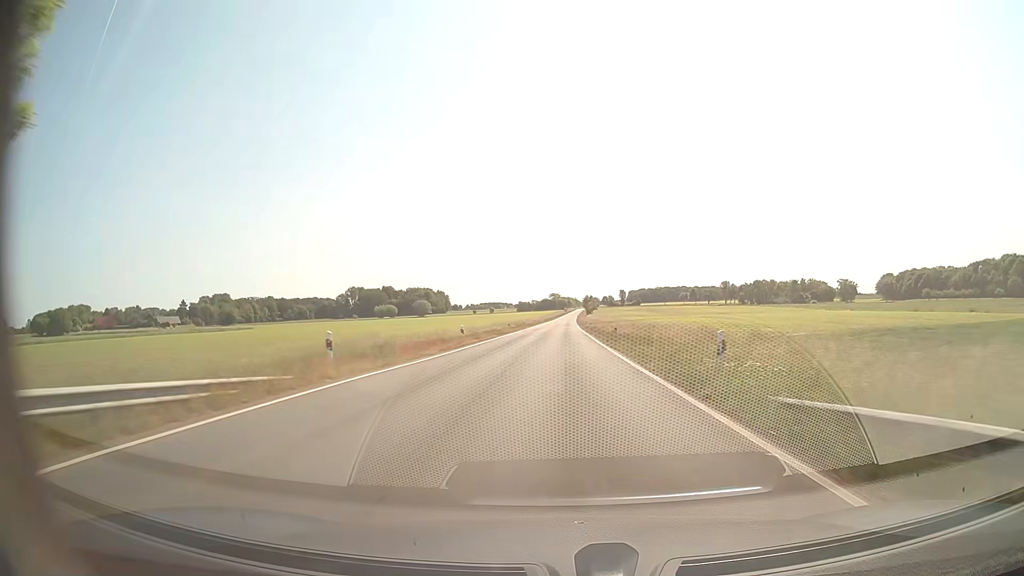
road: secondary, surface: asphalt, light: Day
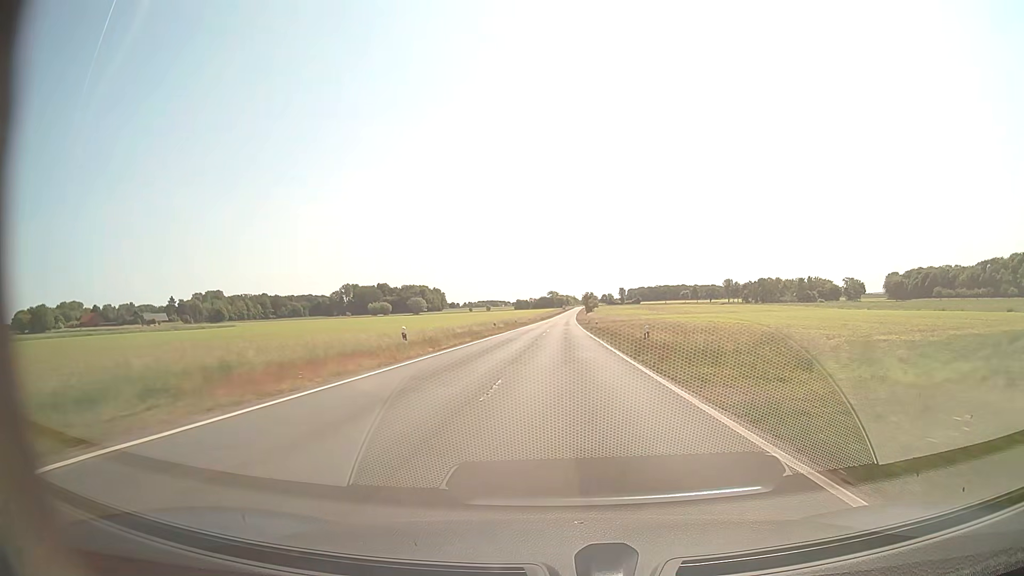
(+0.1, +14.0) m; 0°
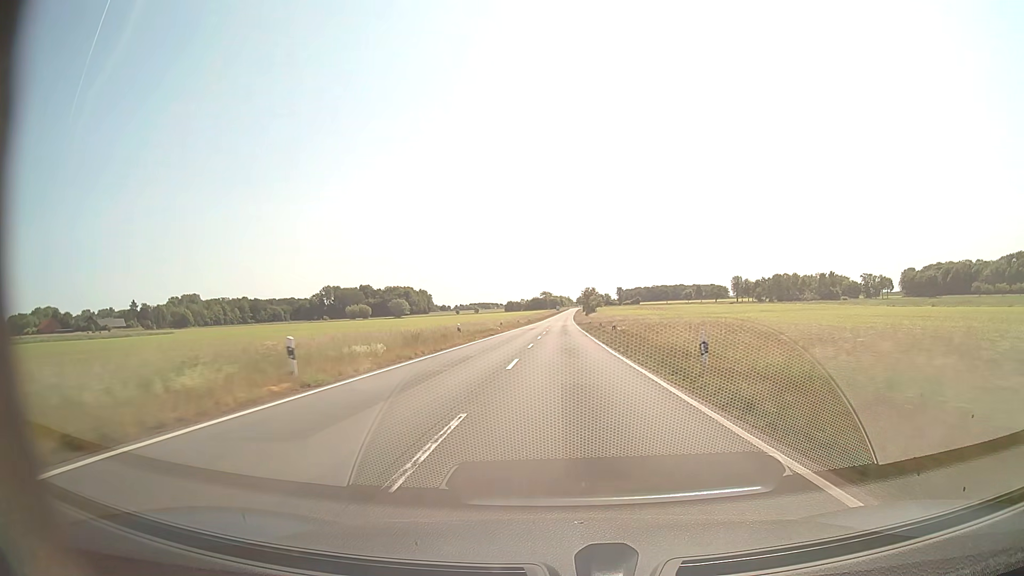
(+0.2, +42.3) m; +1°
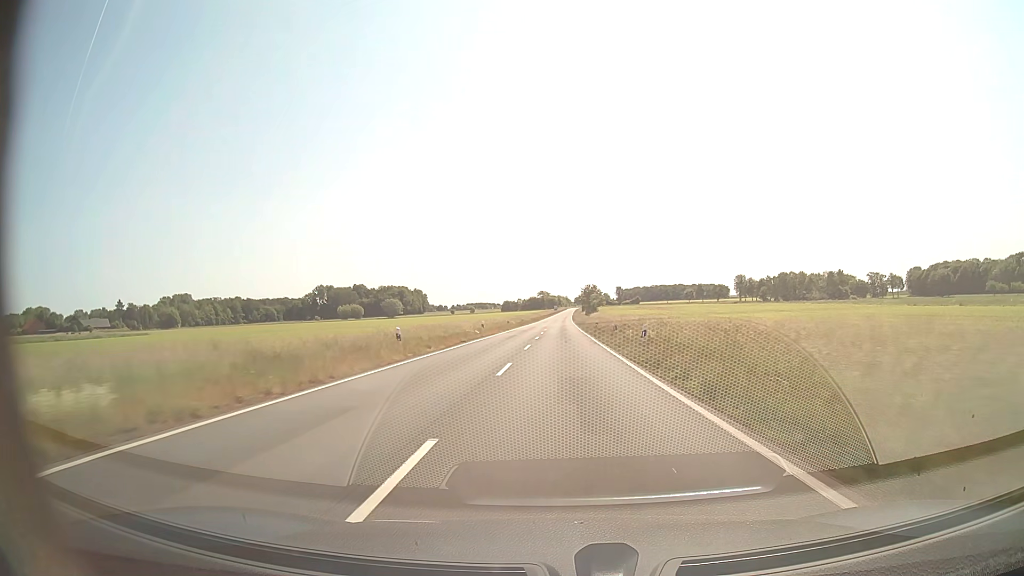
(0.0, +14.1) m; 0°
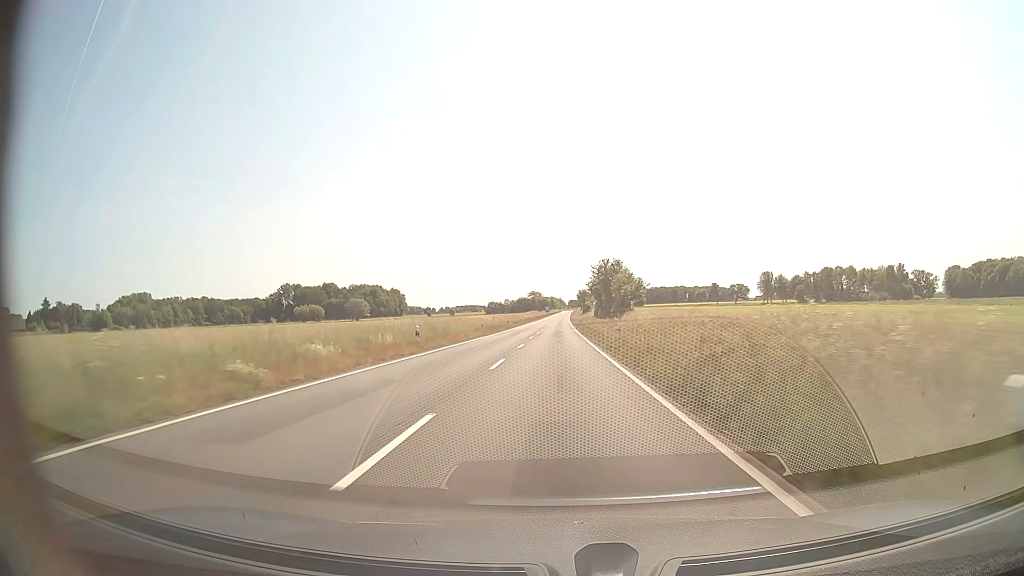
(+0.4, +71.1) m; +1°
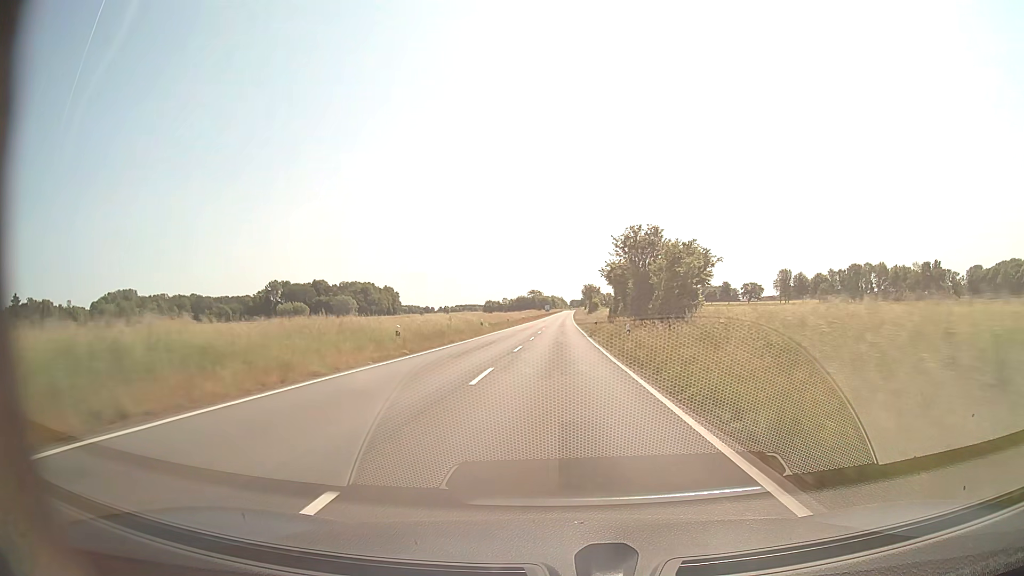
(0.0, +28.6) m; 0°
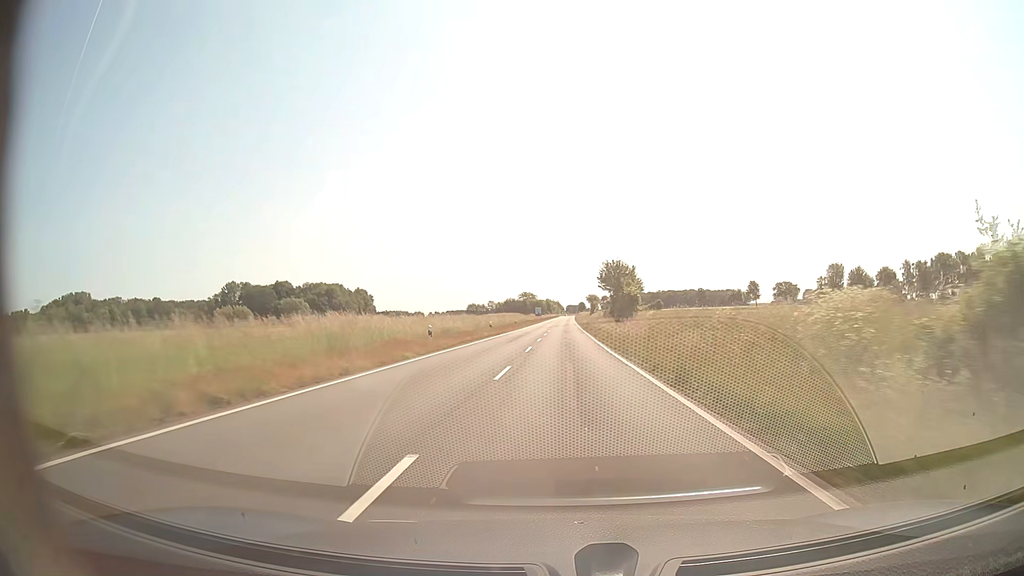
(+0.2, +71.5) m; 0°
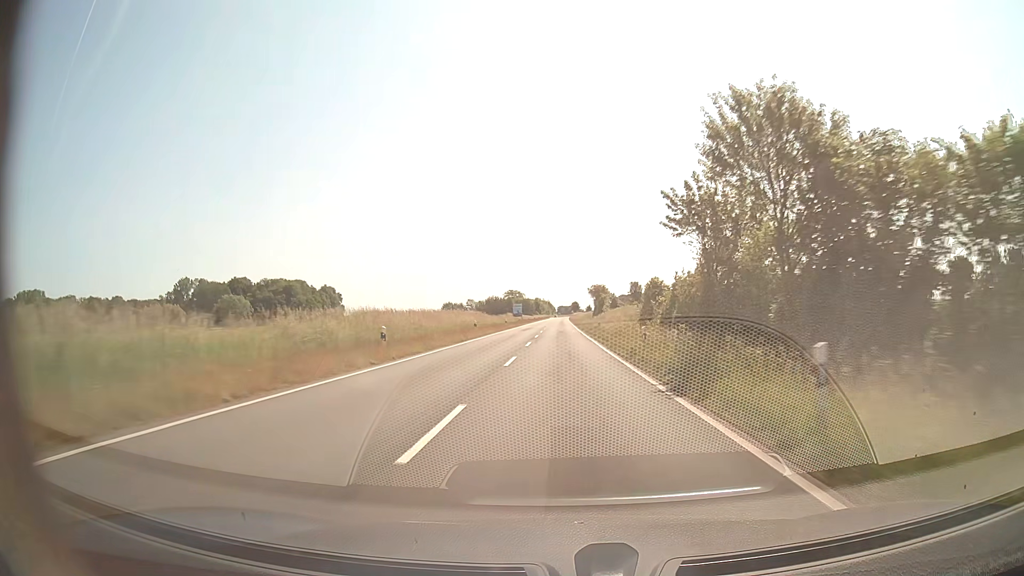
(+0.5, +57.1) m; +1°
(0, +10) (0, +20) (0, +30) (0, +40) (0, +50) (0, +60) (0, +70) (0, +80) (+1, +90) (+1, +100) m
